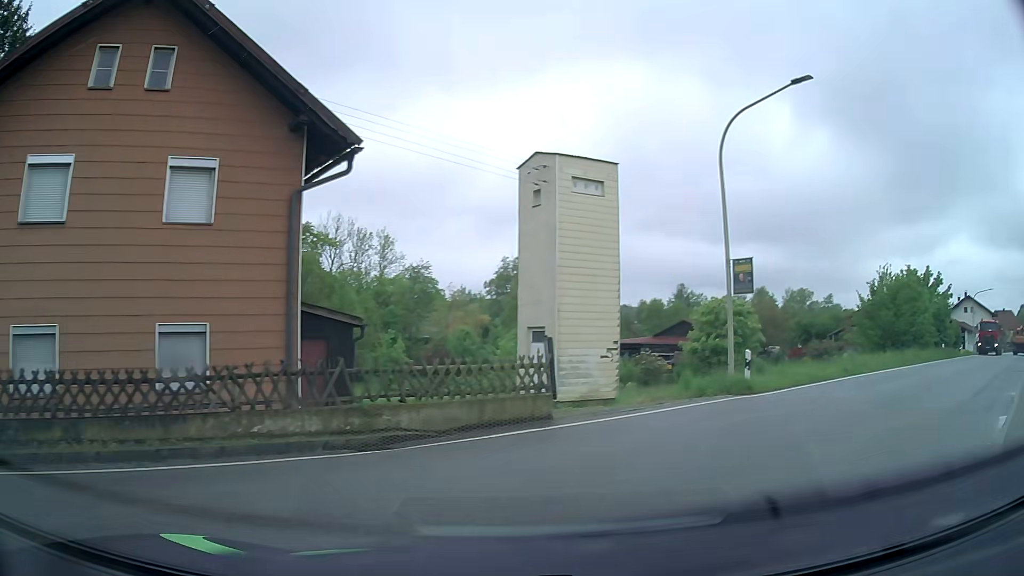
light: Day
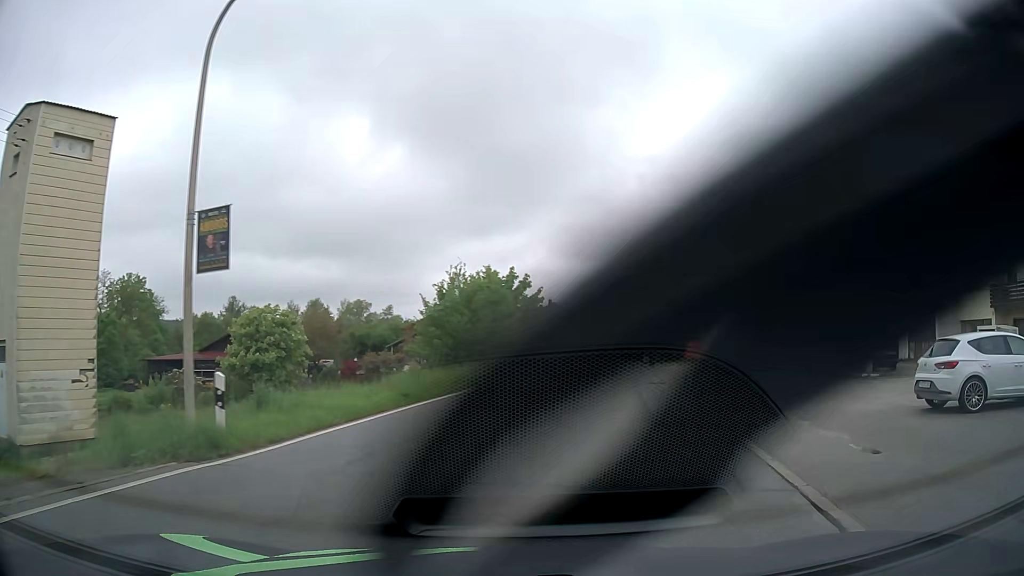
(+3.3, +6.9) m; +43°
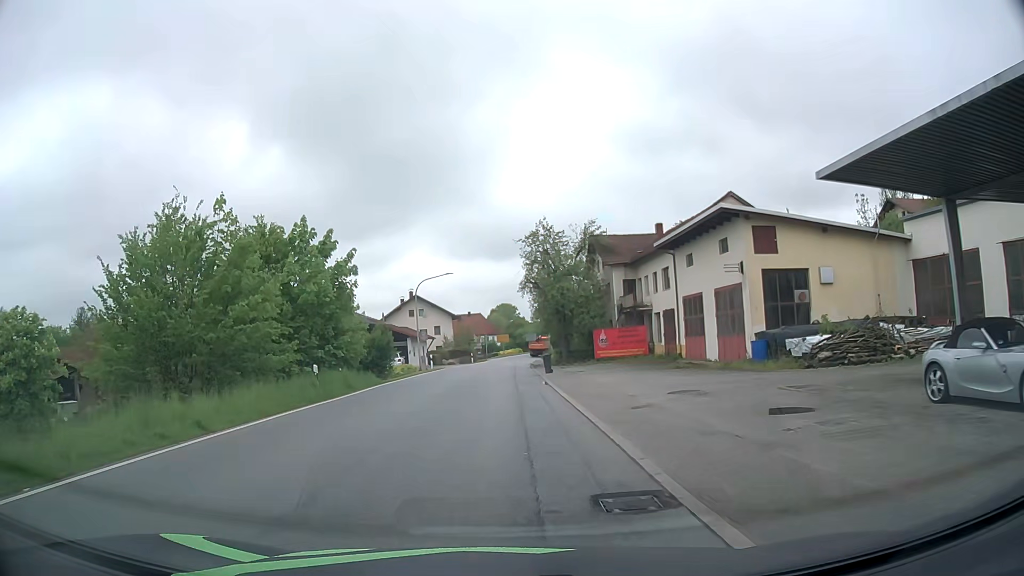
(+3.9, +21.0) m; +11°
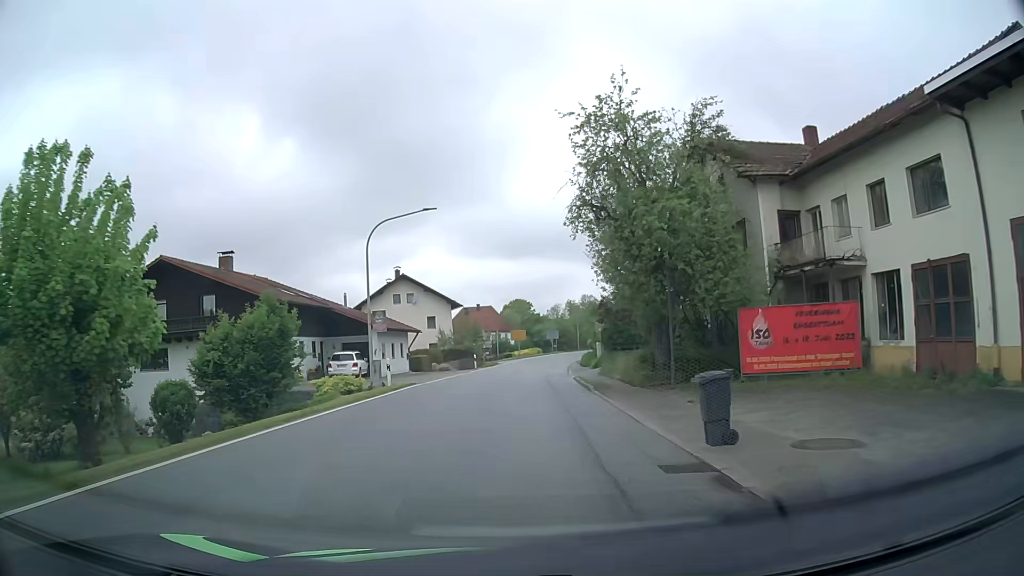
(-0.6, +24.5) m; -1°
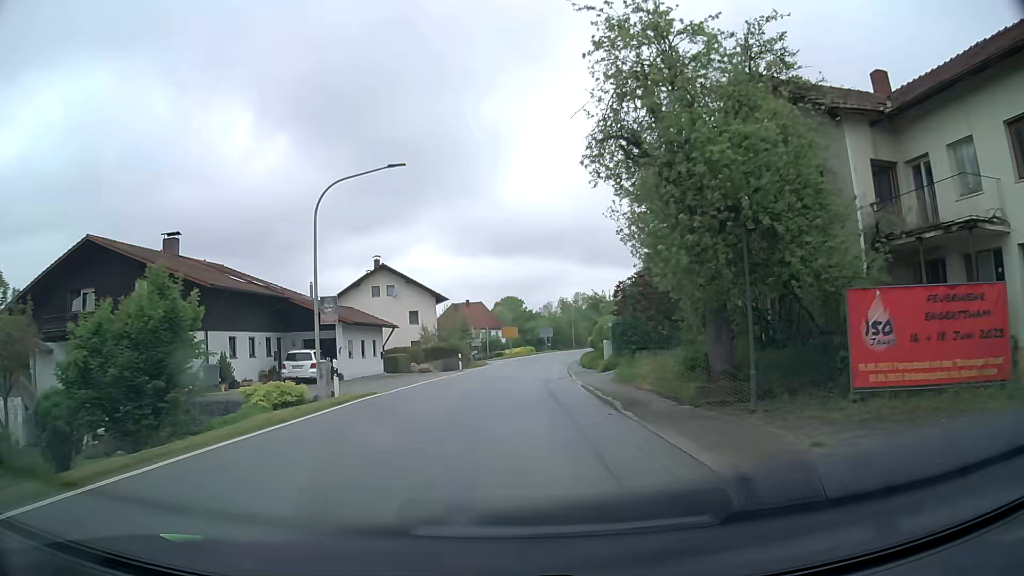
(+0.1, +6.8) m; +1°
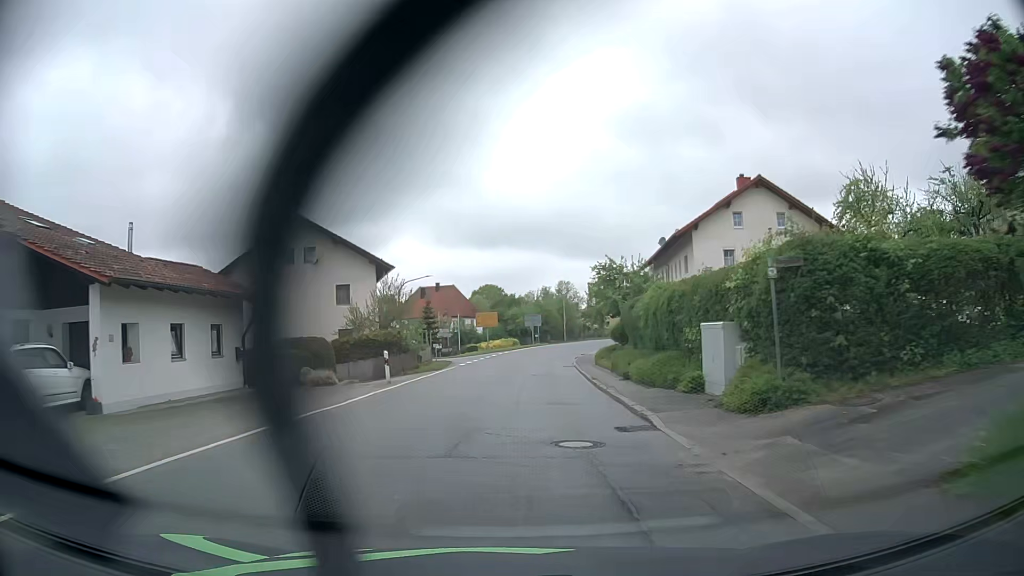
(+0.2, +20.7) m; +1°
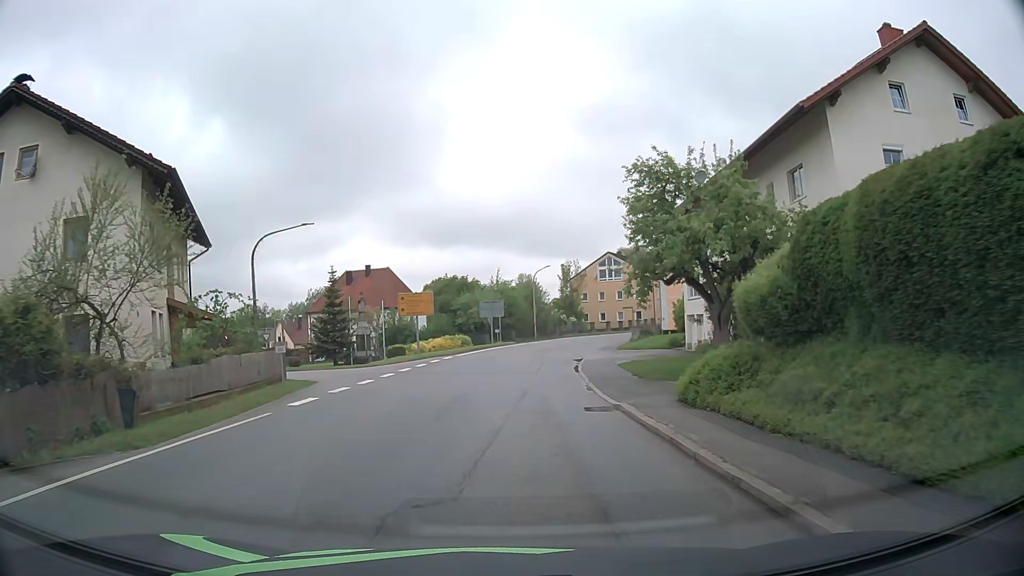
(+1.2, +24.7) m; +5°
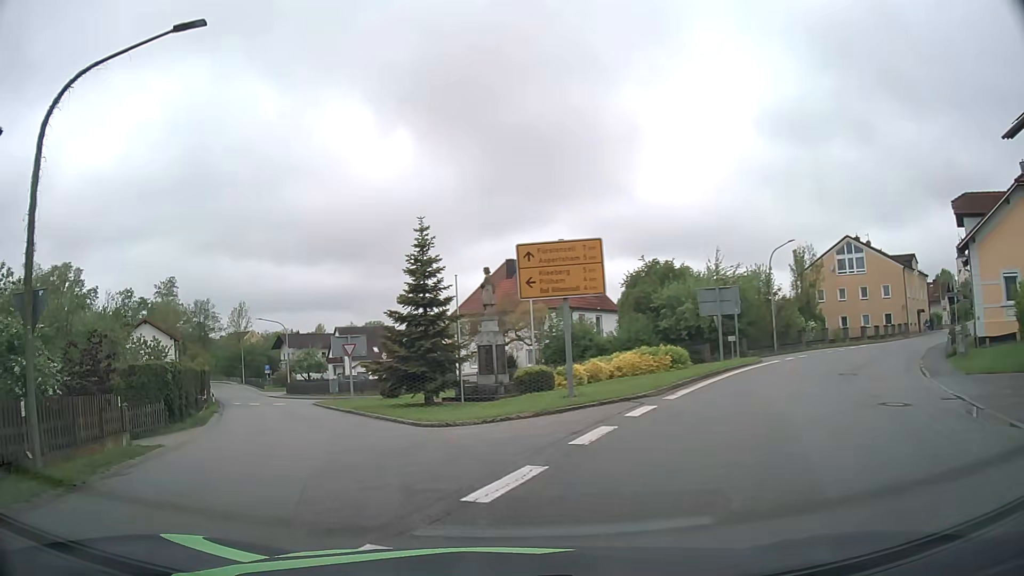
(-1.3, +22.8) m; -16°
(-2, +10) (-6, +19) (-10, +28) (-14, +37) (-18, +46) (-23, +55) (-27, +64) (-32, +73) (-36, +82) (-41, +91) m
